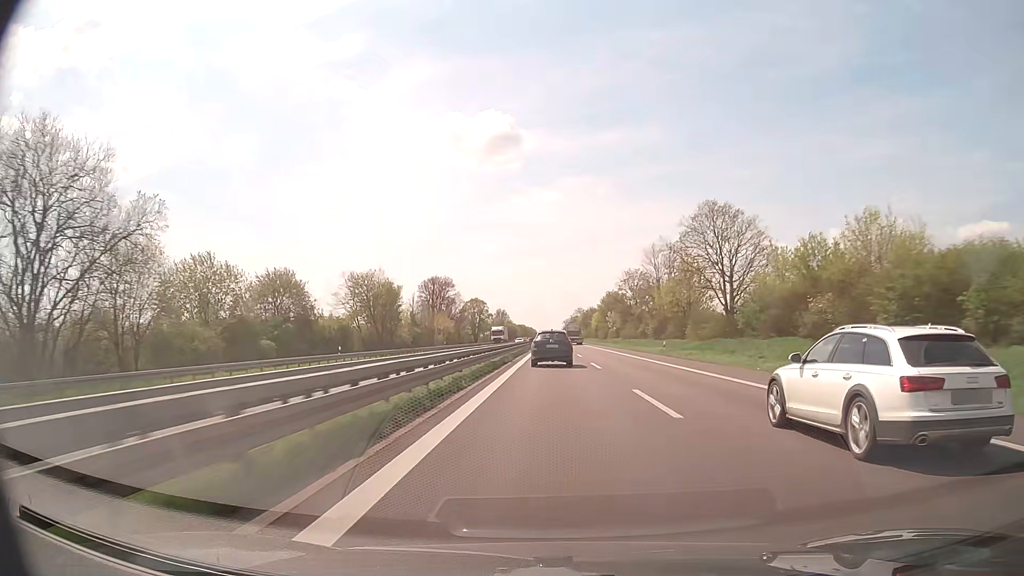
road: trunk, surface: asphalt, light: Day
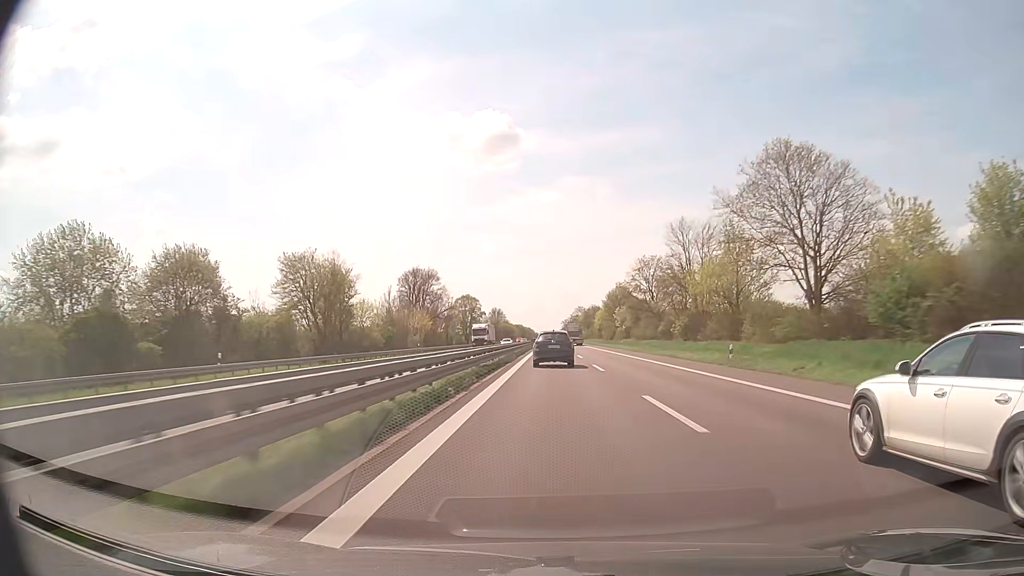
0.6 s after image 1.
(0.0, +19.7) m; 0°
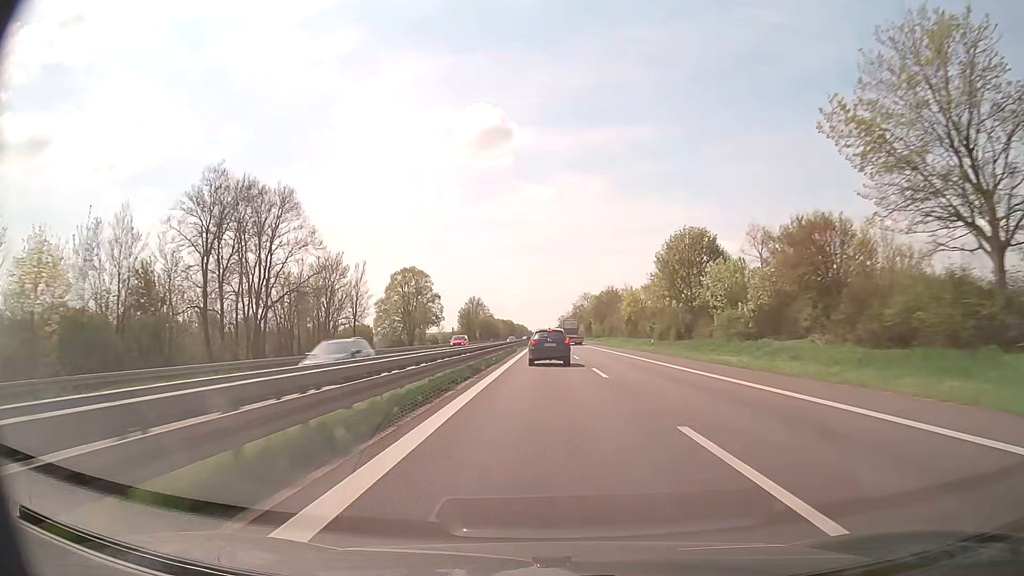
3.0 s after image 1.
(+0.4, +77.6) m; 0°
(0, +10) (0, +20) (0, +30) (0, +40) (0, +50) (0, +60) (0, +70) (0, +80) (-1, +90) (-1, +100) m
